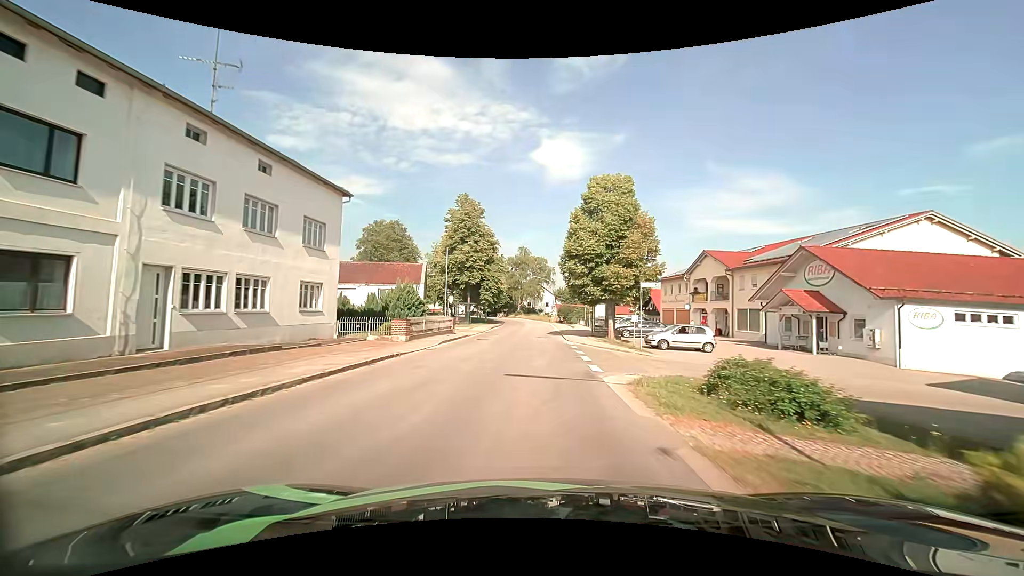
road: secondary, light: Day
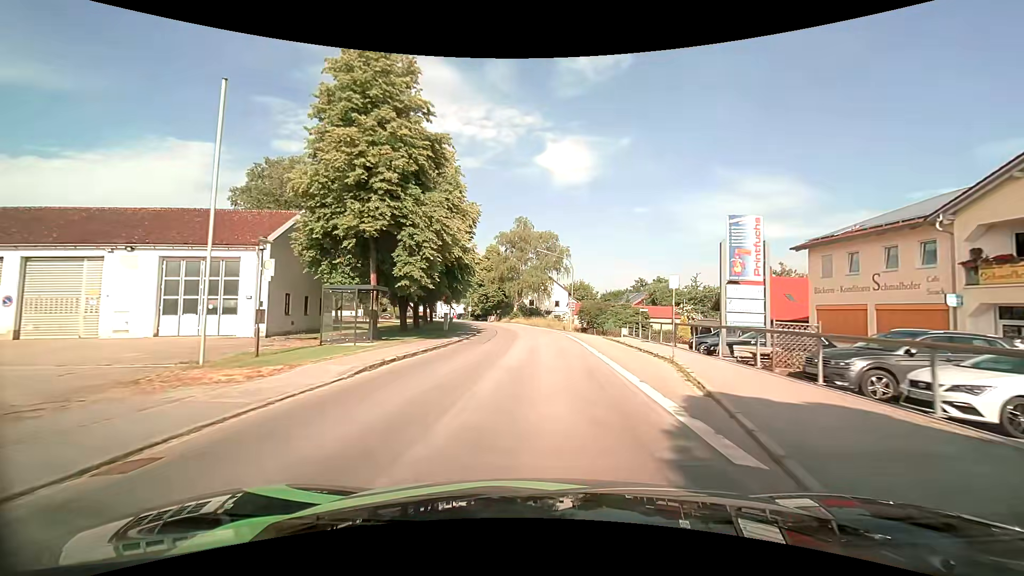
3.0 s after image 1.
(-0.1, +36.5) m; -1°
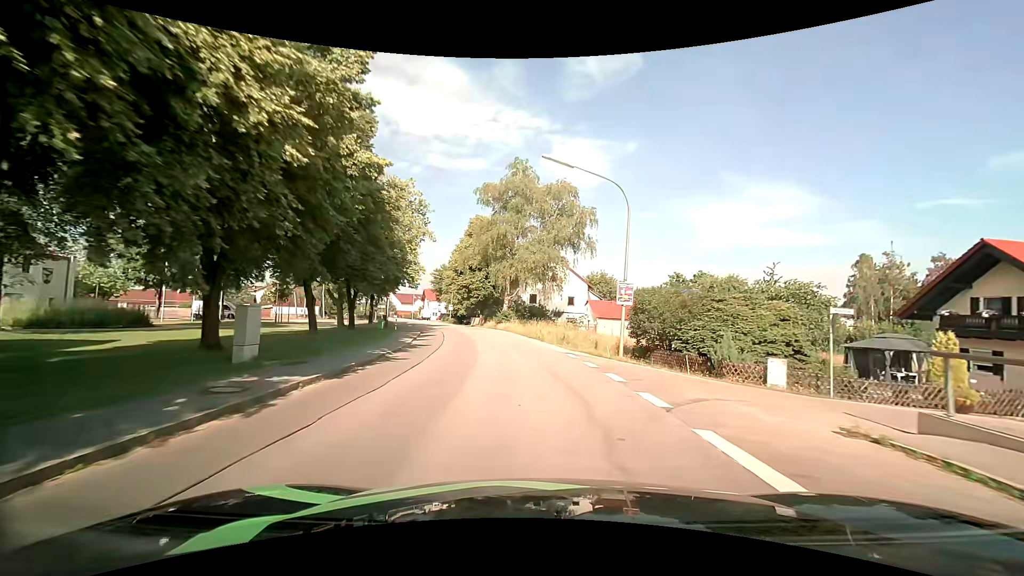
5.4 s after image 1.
(+0.1, +28.1) m; 0°
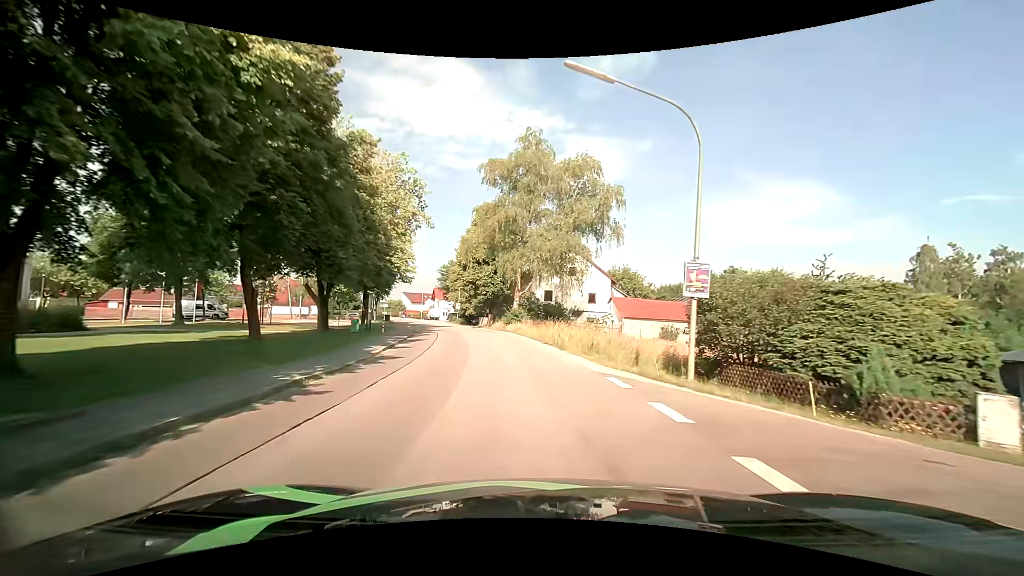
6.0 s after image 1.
(-0.1, +7.1) m; -2°
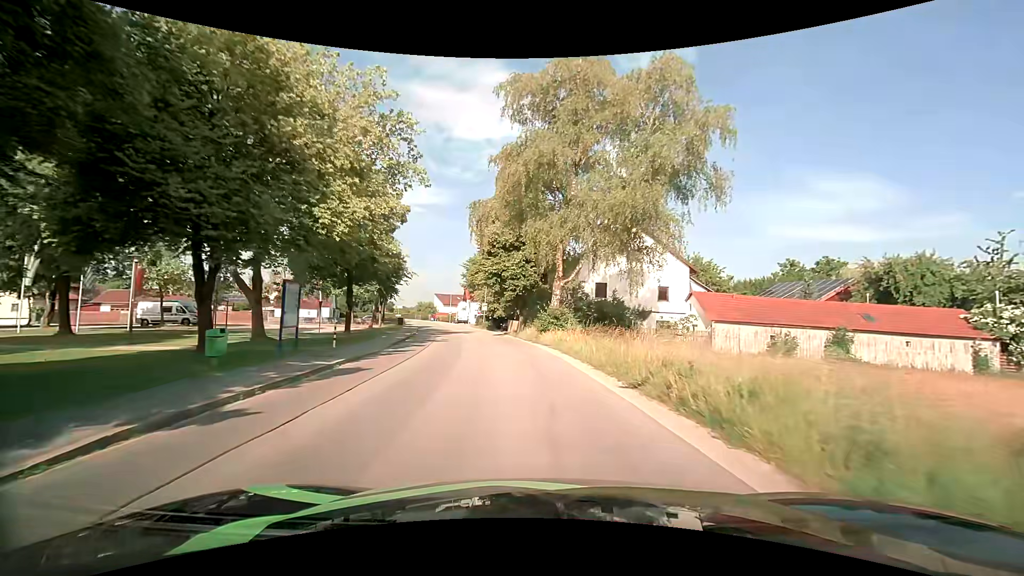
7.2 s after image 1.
(-0.5, +13.8) m; -5°
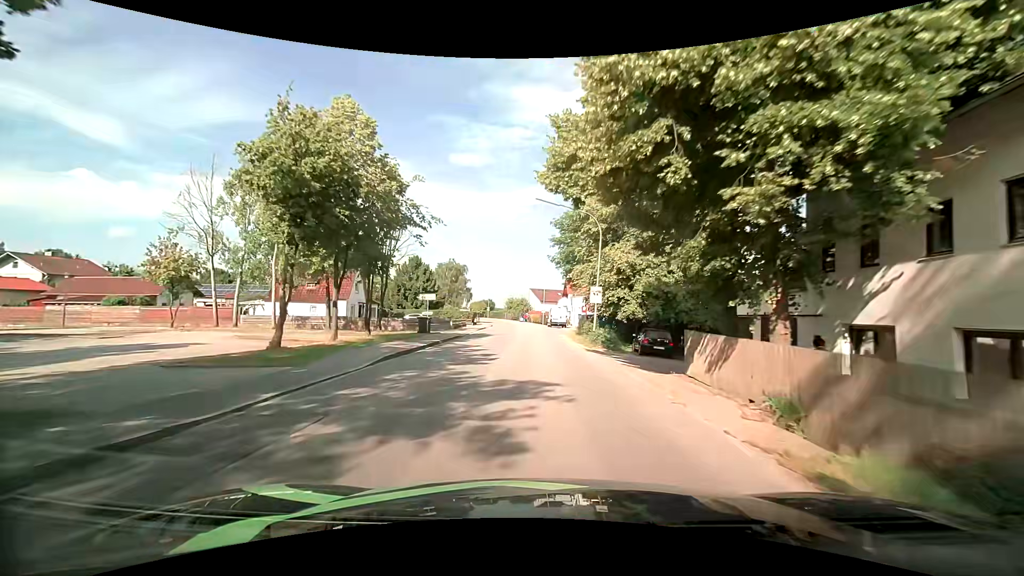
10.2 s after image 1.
(-3.3, +33.5) m; -11°
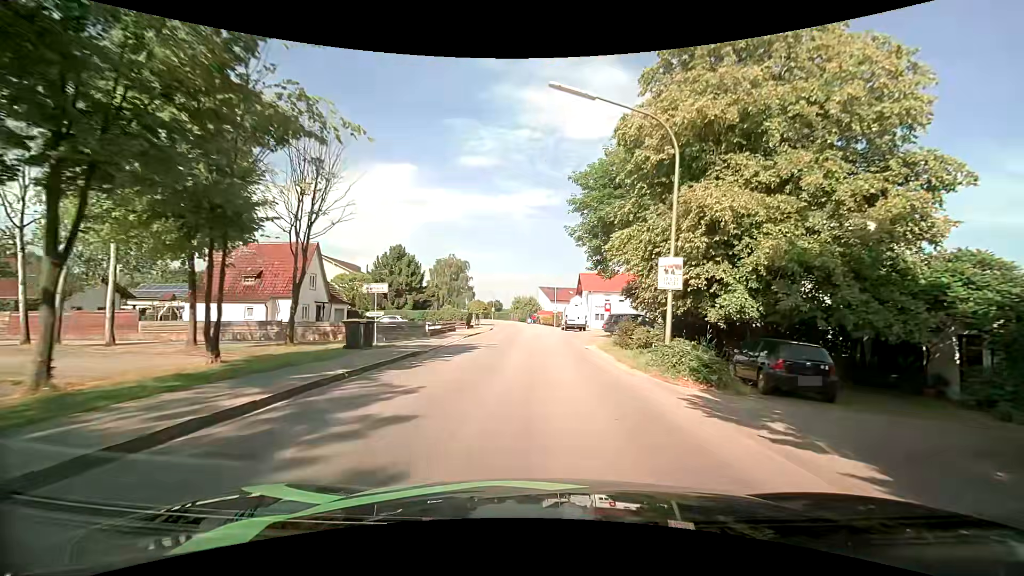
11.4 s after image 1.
(-0.4, +13.1) m; -2°
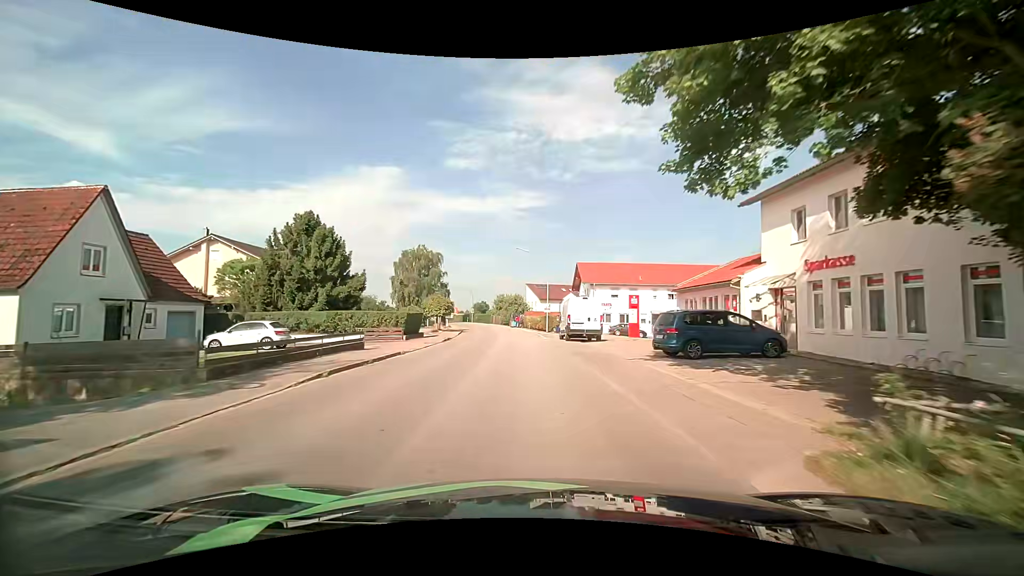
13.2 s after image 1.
(+0.4, +19.6) m; +1°
(0, +10) (0, +20) (-1, +30) (-2, +40) (-3, +50) (-4, +60) (-6, +70) (-8, +79) (-10, +89) (-13, +99) m
